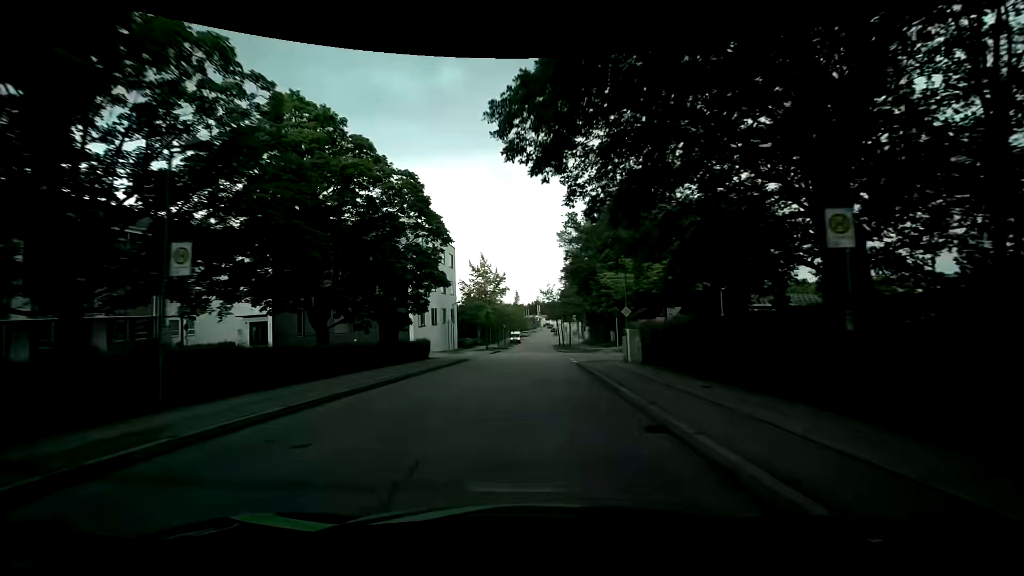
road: residential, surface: asphalt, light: Day
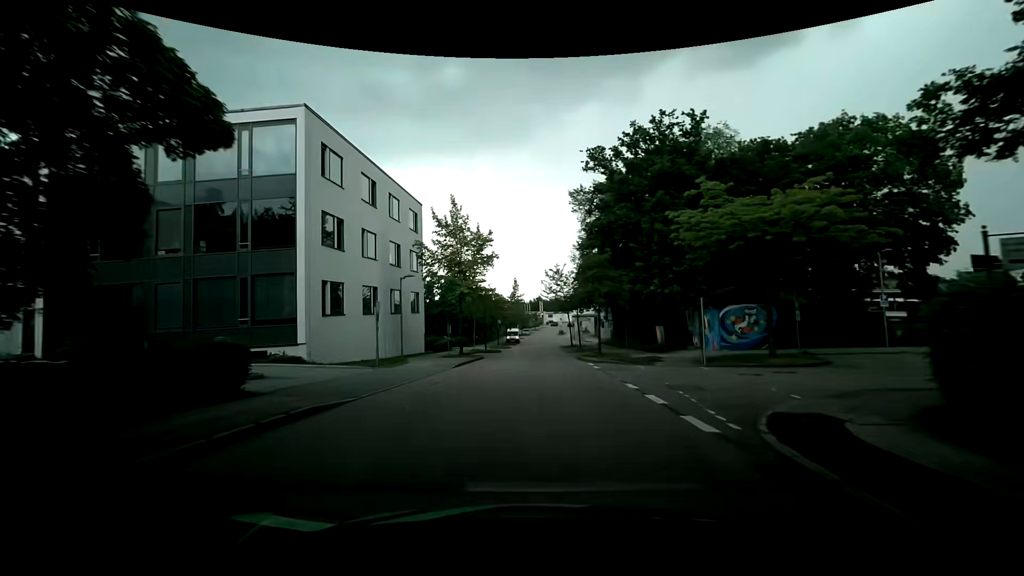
(+0.3, +21.6) m; 0°
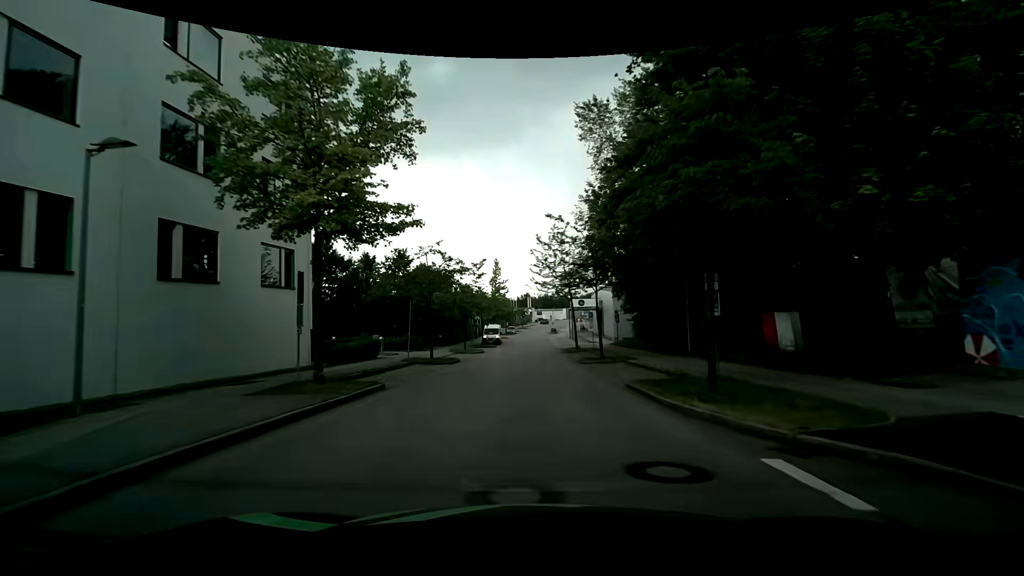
(+0.5, +21.2) m; +3°
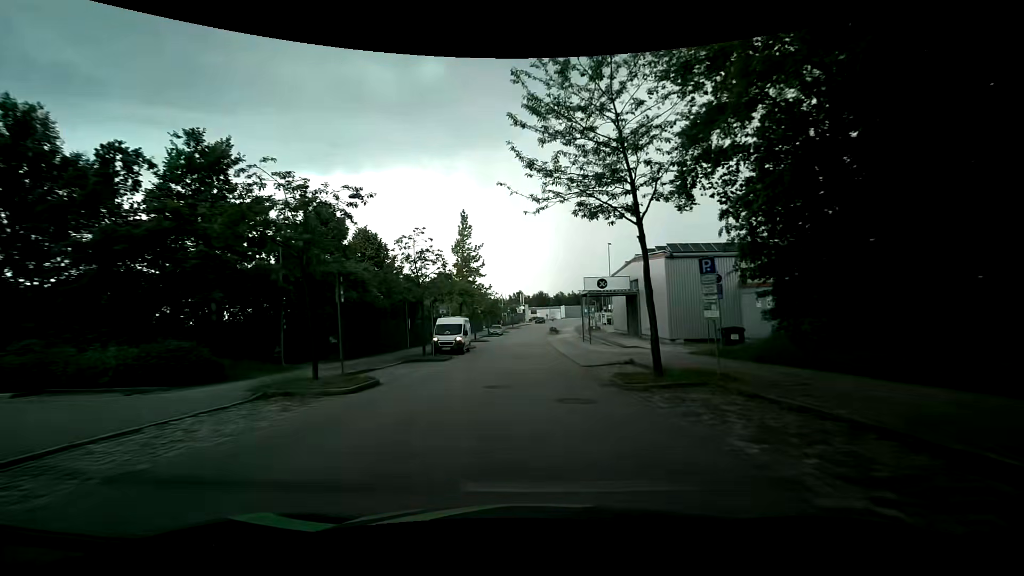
(0.0, +27.2) m; +1°
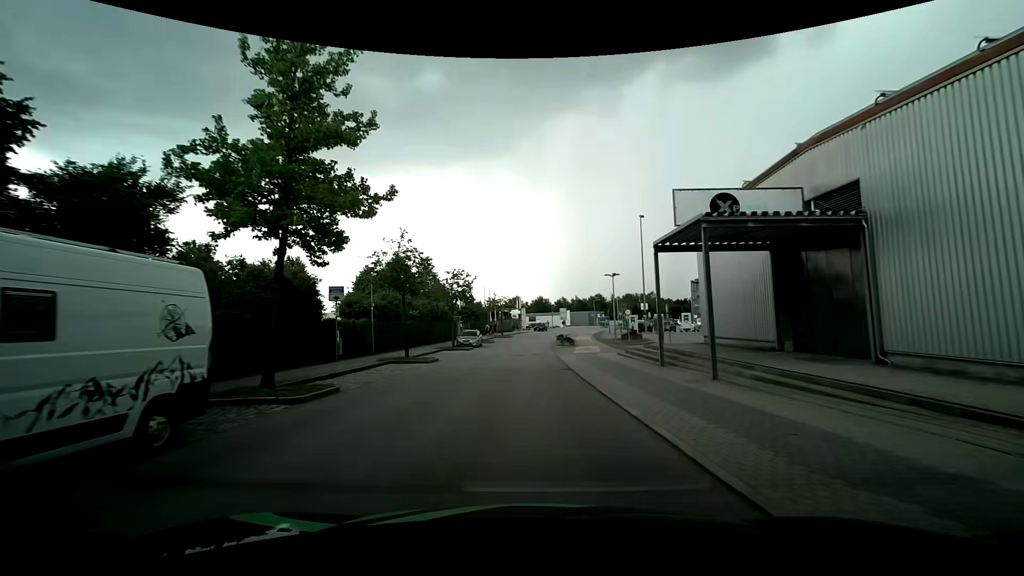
(0.0, +29.5) m; 0°
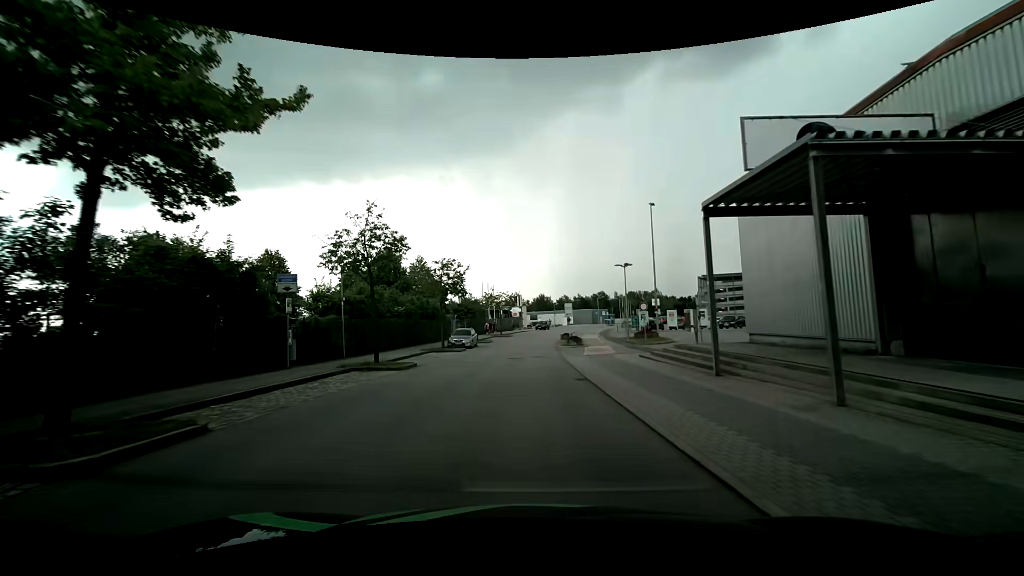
(0.0, +5.3) m; 0°
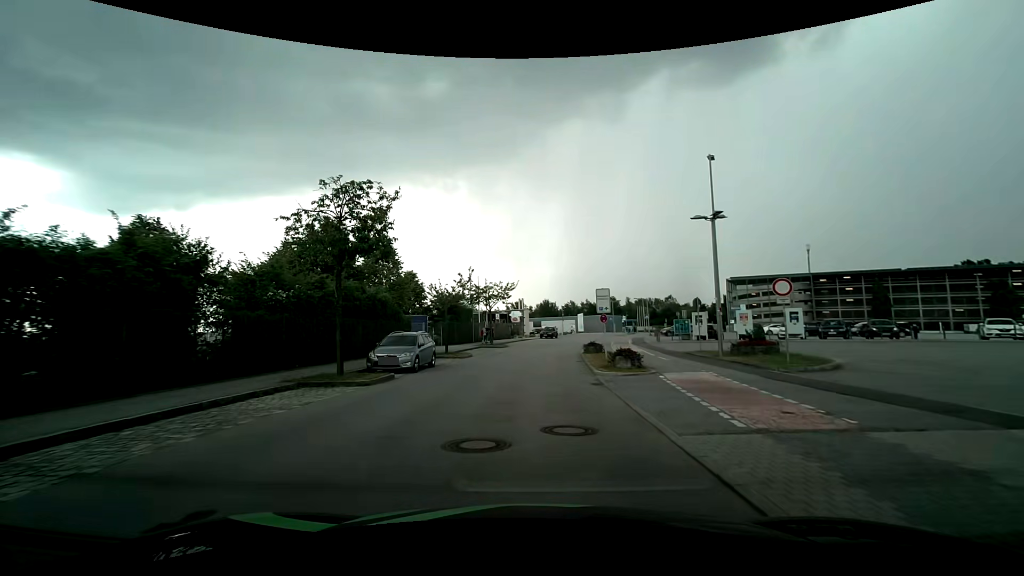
(-0.2, +19.0) m; -1°
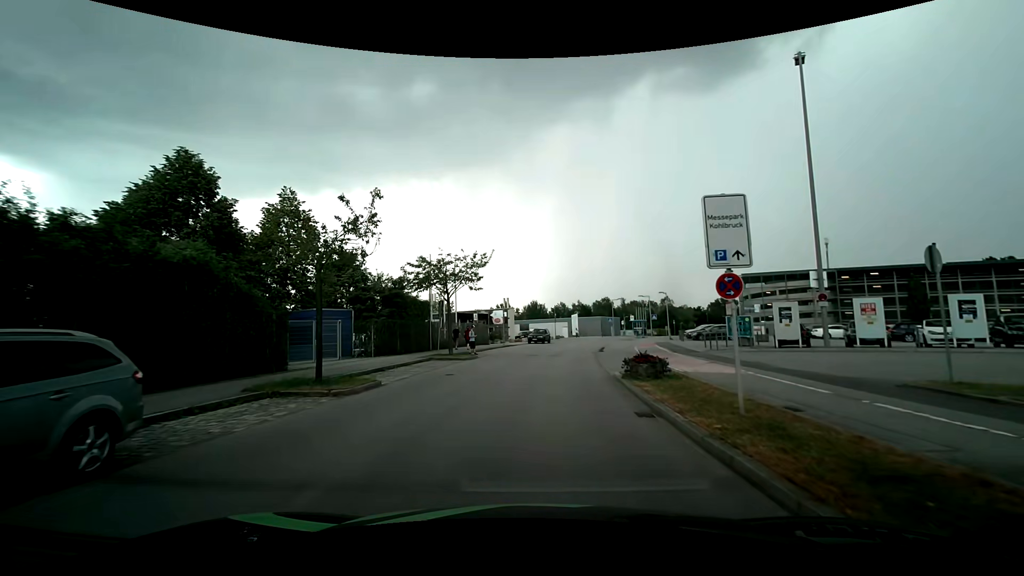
(+0.3, +16.3) m; +2°
(0, +10) (0, +20) (+1, +30) (+2, +40) (+4, +50) (+7, +59) (+10, +69) (+13, +78) (+16, +88) (+21, +97) m
